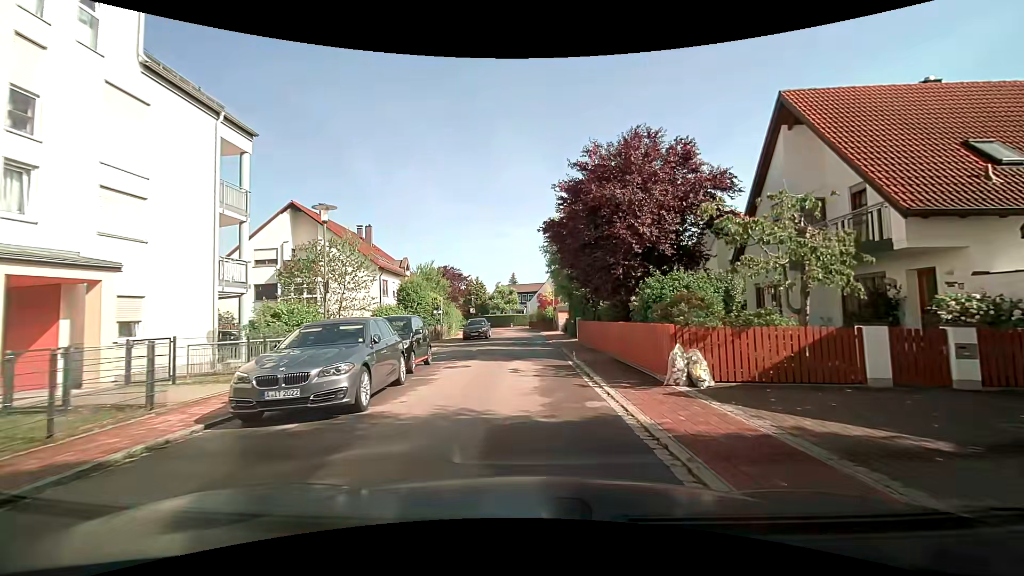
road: residential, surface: asphalt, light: Day
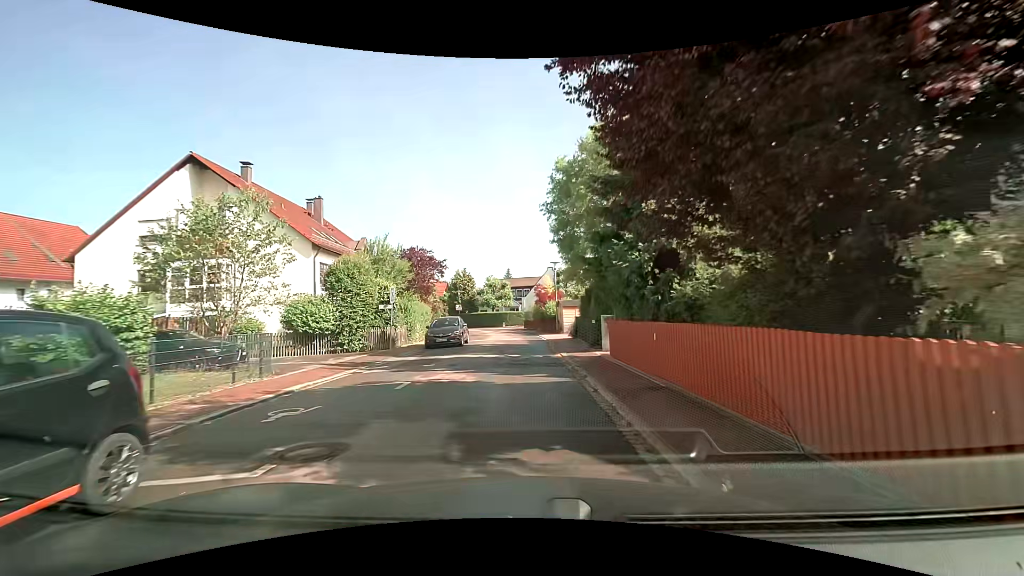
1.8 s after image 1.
(-0.1, +11.6) m; 0°
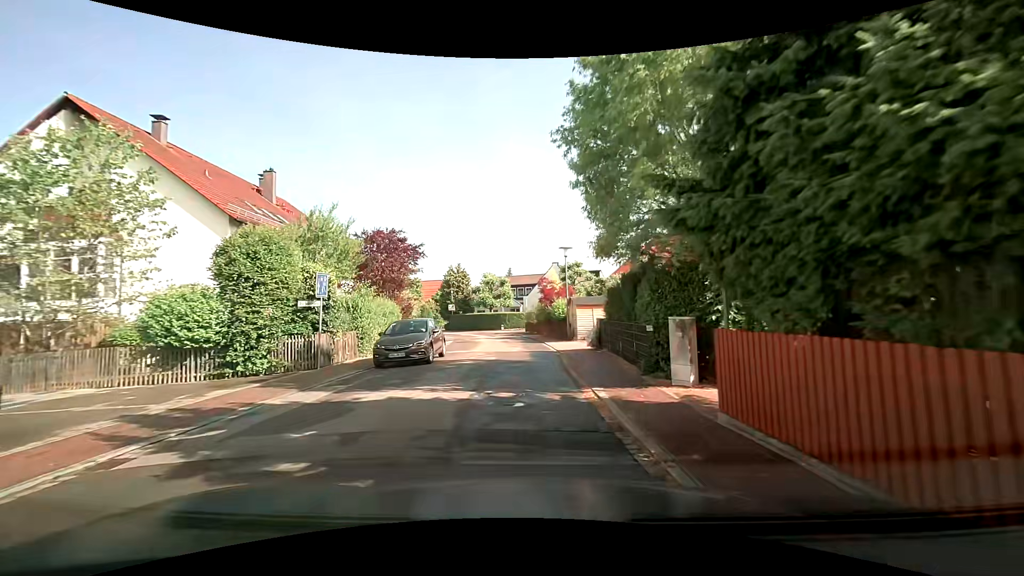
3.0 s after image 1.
(-0.1, +8.1) m; 0°
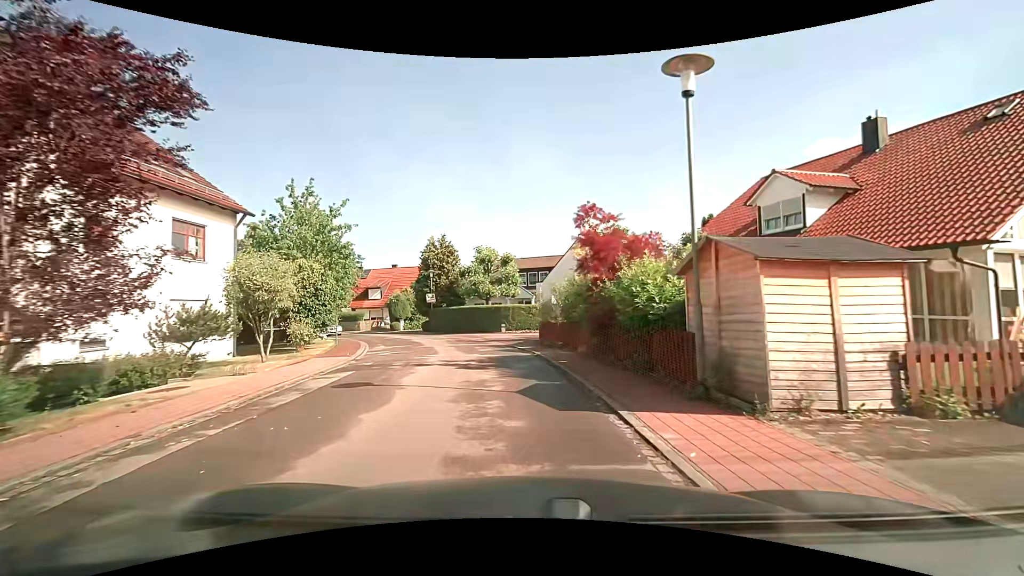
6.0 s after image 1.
(-0.3, +19.5) m; -2°
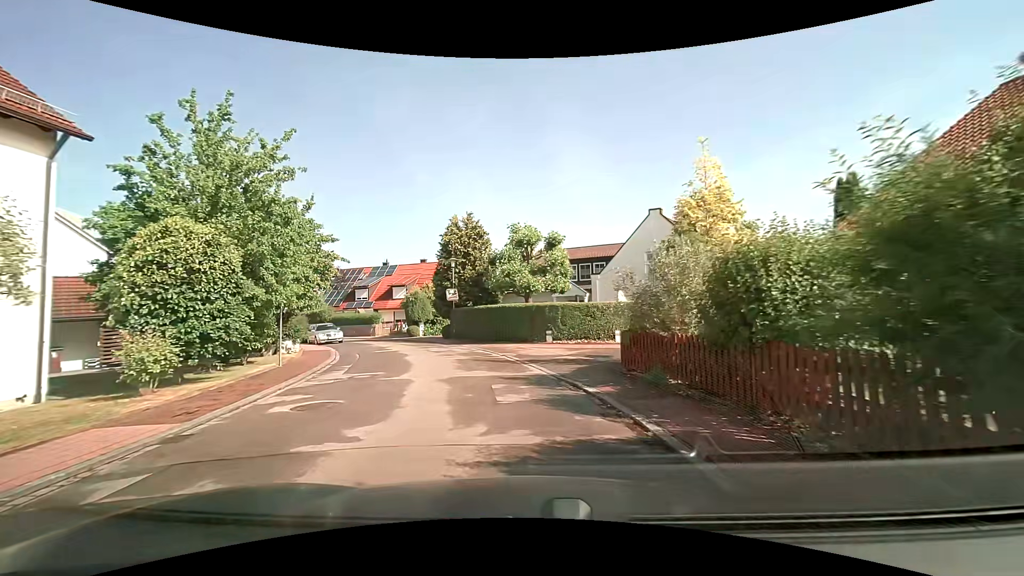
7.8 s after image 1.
(-0.5, +10.4) m; -5°
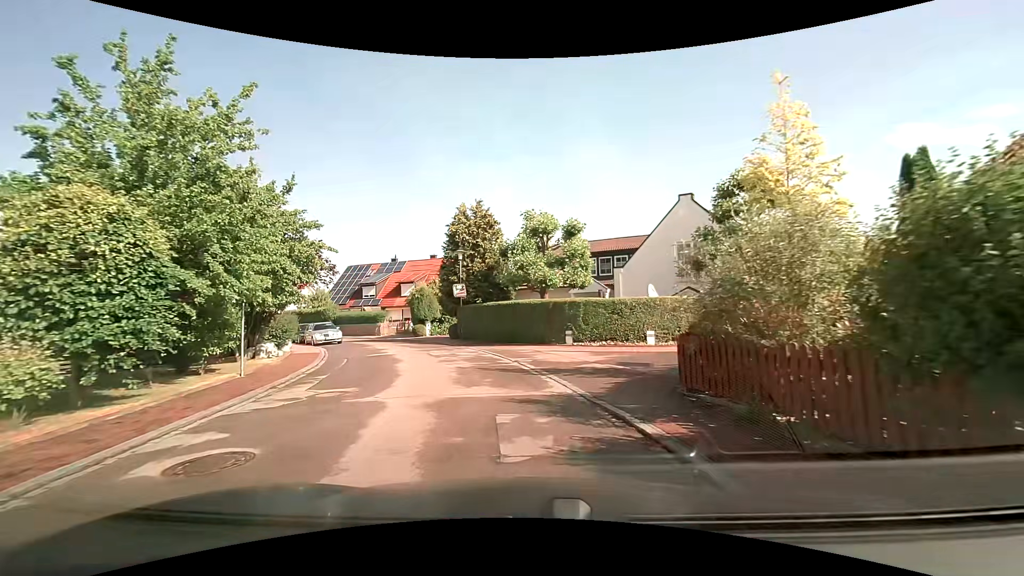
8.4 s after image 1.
(-0.1, +3.1) m; -2°
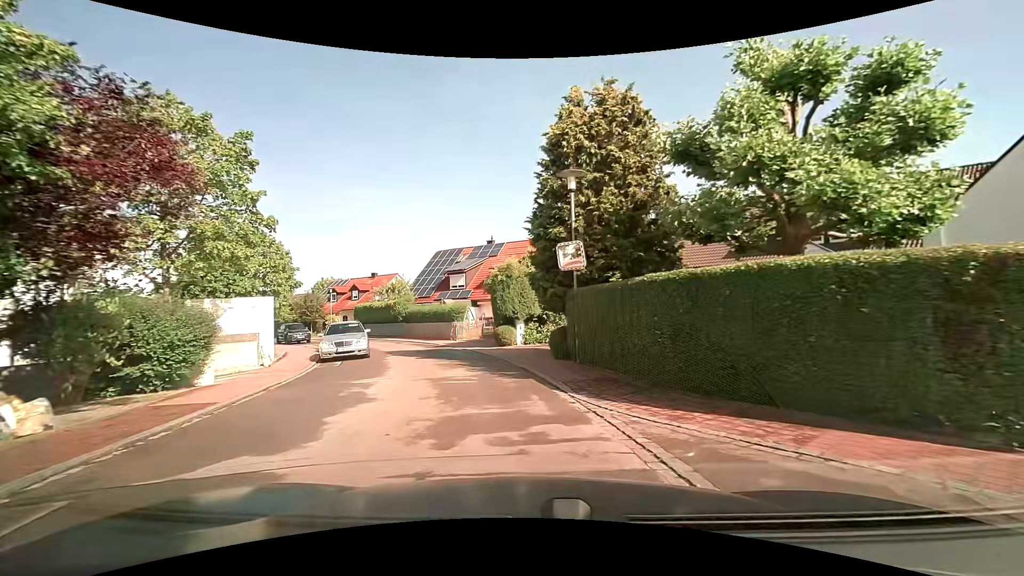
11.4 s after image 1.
(-1.6, +15.2) m; -13°
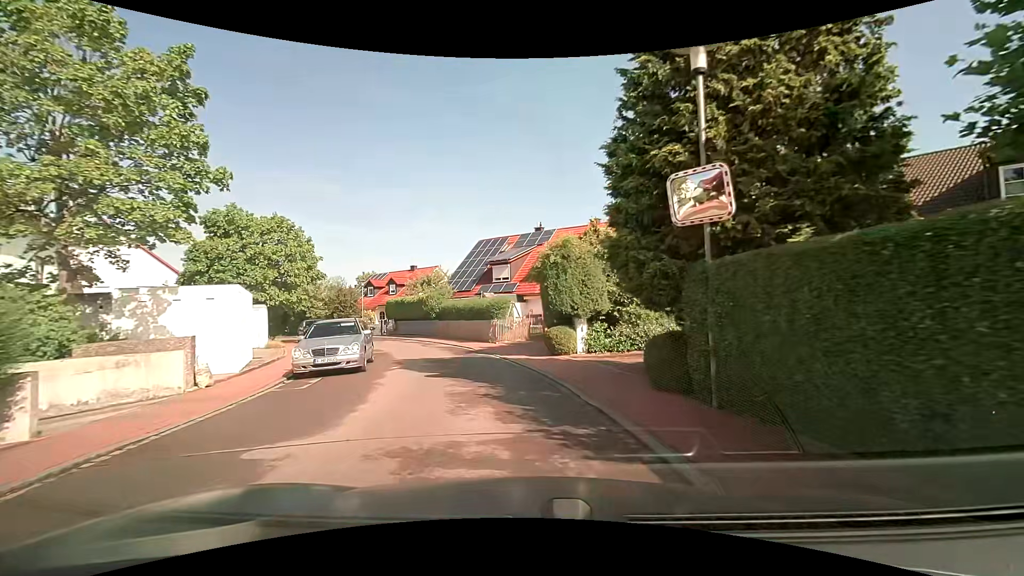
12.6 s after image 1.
(-0.4, +6.2) m; -6°
(-1, +10) (-3, +20) (-6, +29) (-11, +38) (-18, +45) (-25, +52) (-33, +58) (-41, +65) (-49, +71) (-56, +77) m
